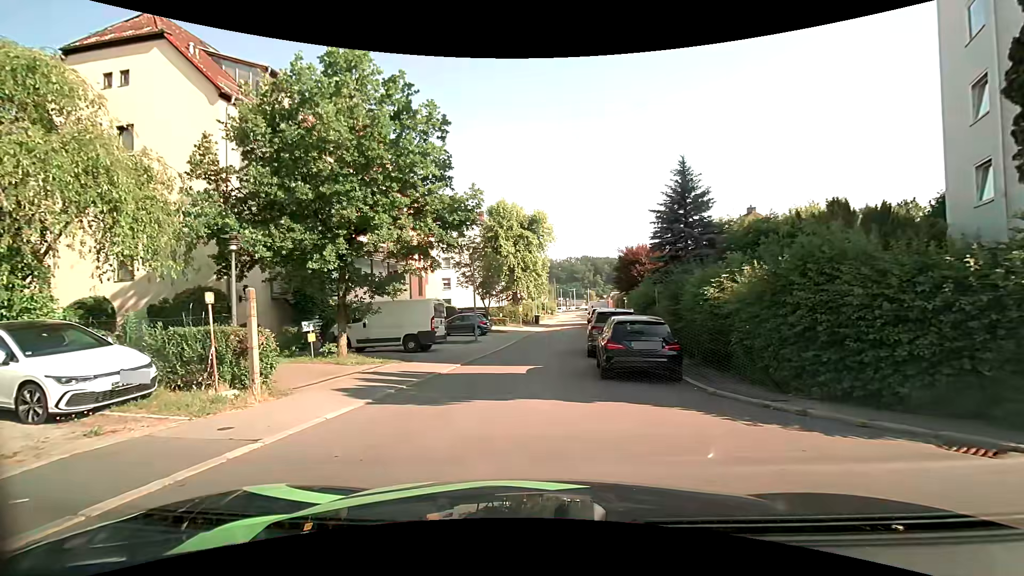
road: residential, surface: asphalt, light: Day
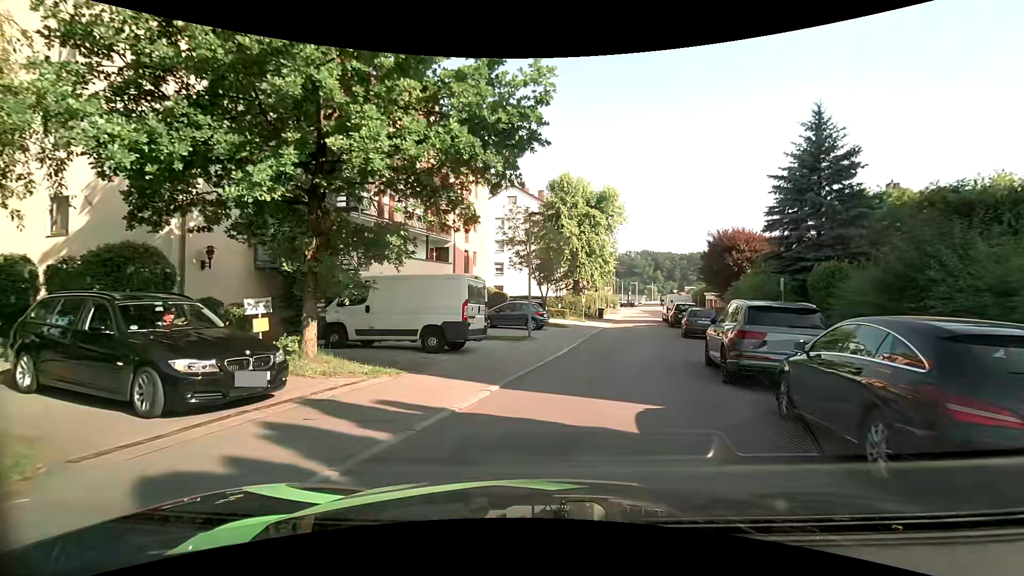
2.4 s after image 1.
(-0.6, +7.2) m; -6°
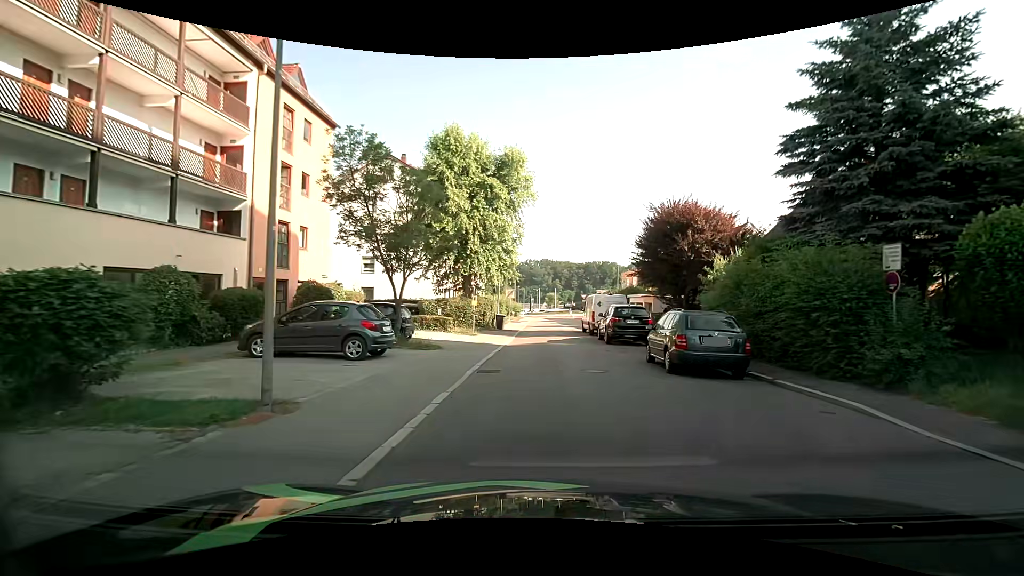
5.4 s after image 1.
(+1.4, +13.7) m; +10°
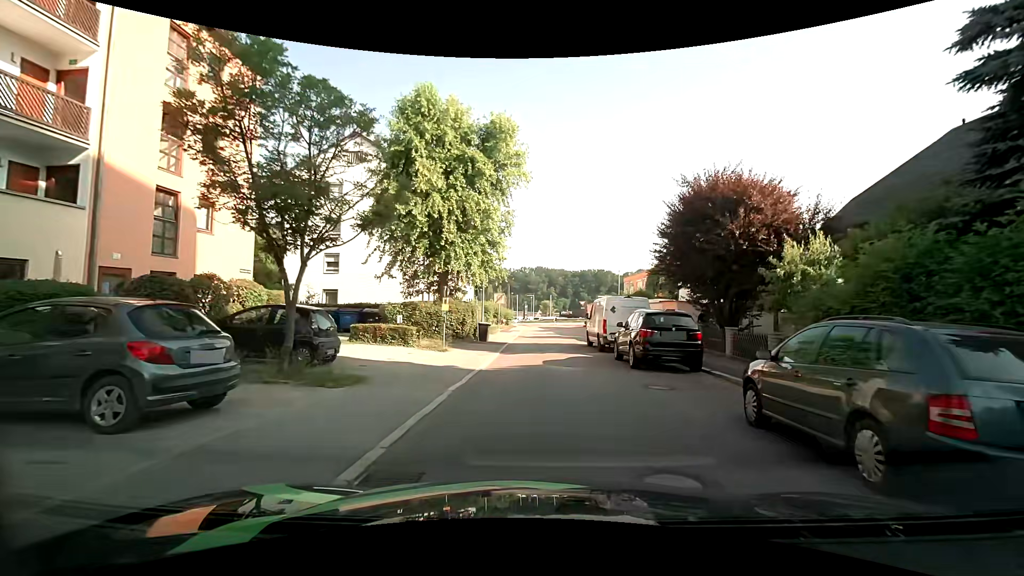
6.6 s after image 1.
(+0.2, +7.0) m; +1°
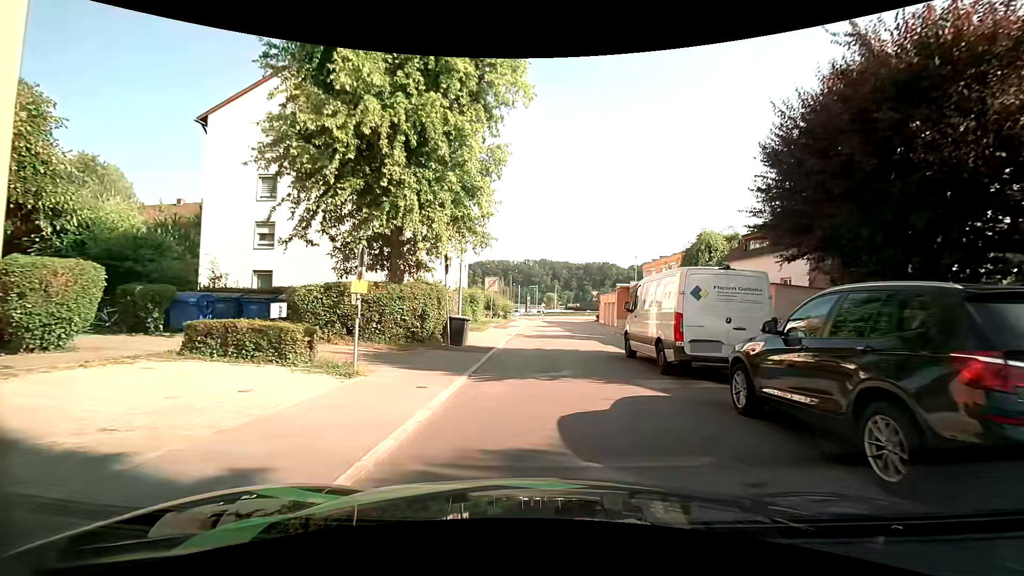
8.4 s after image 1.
(0.0, +10.0) m; 0°
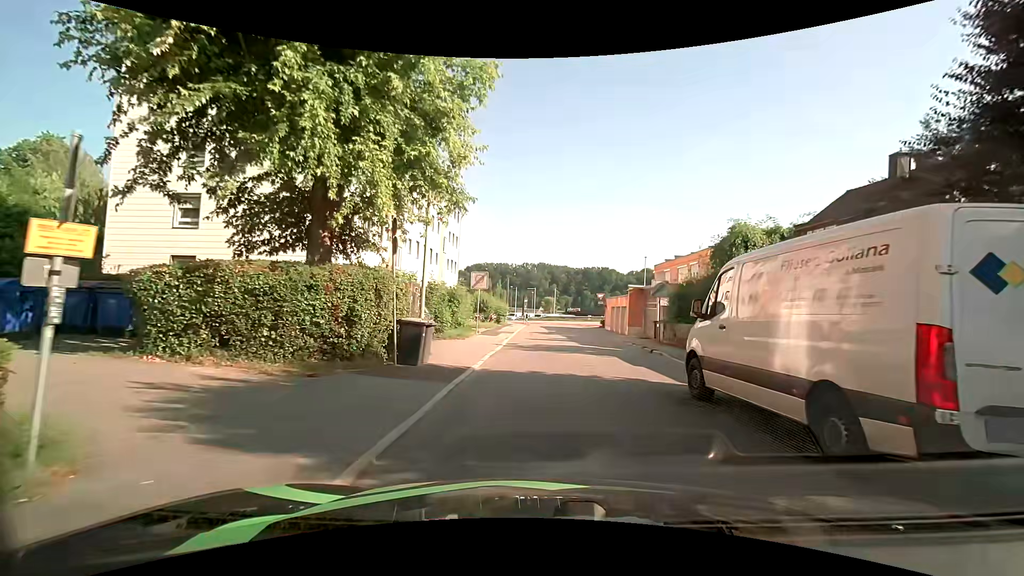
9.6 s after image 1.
(0.0, +6.5) m; 0°
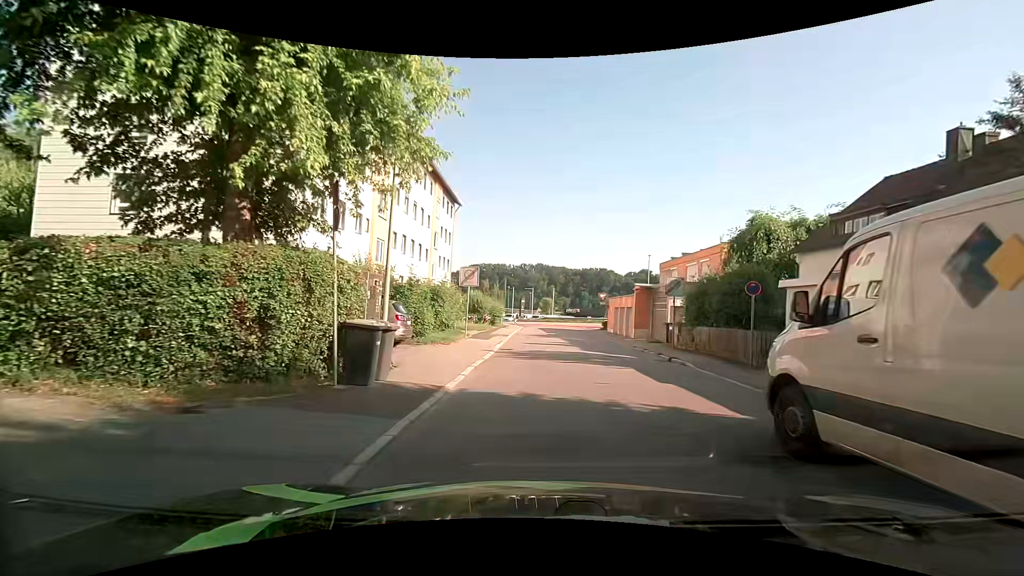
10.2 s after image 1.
(0.0, +3.2) m; 0°
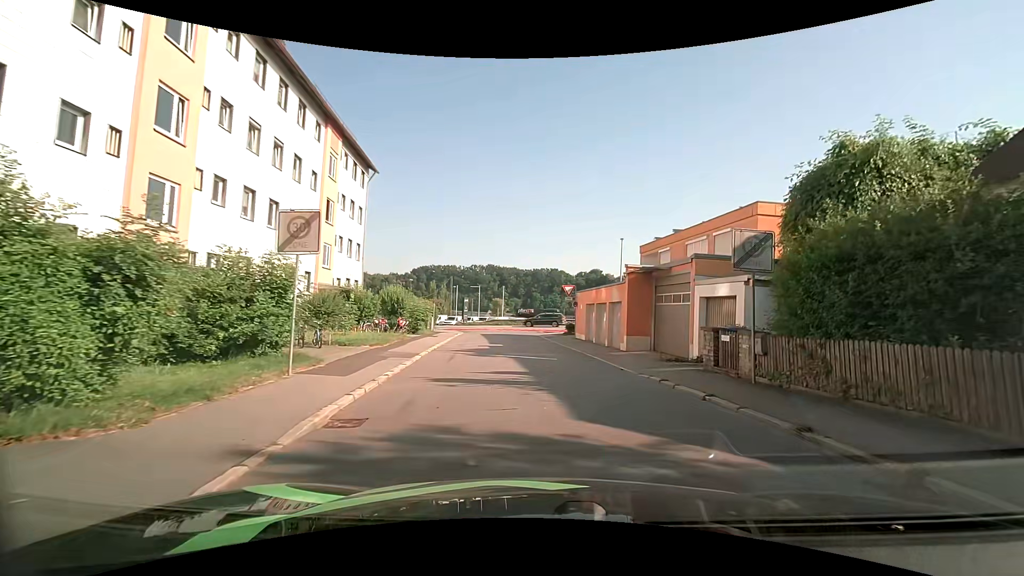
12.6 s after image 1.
(+0.5, +13.0) m; +6°
(0, +10) (0, +20) (-1, +30) (-2, +40) (0, +49) (+9, +53) (+19, +51) (+29, +49) (+38, +46) (+48, +44) m
